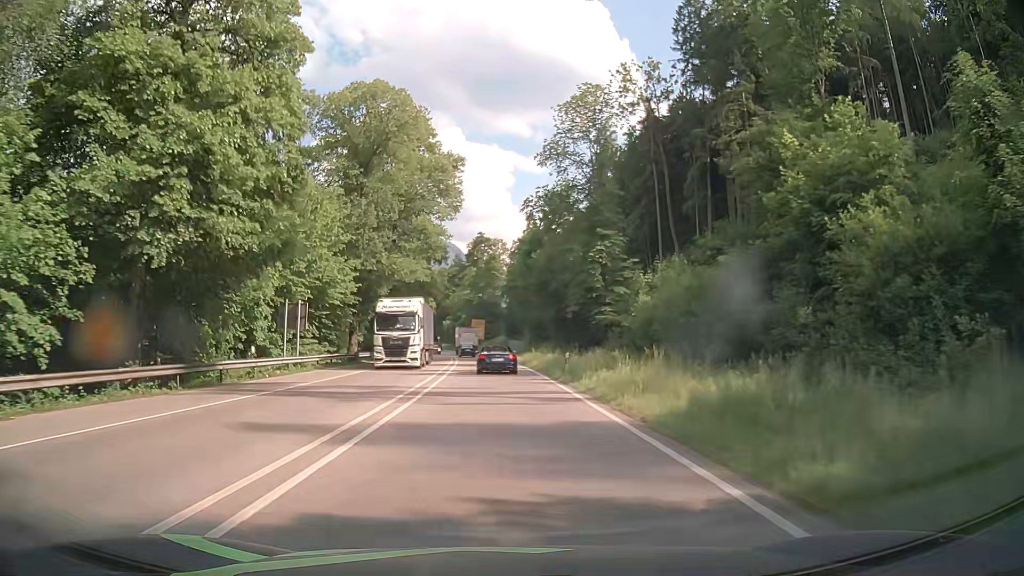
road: primary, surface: asphalt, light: Day
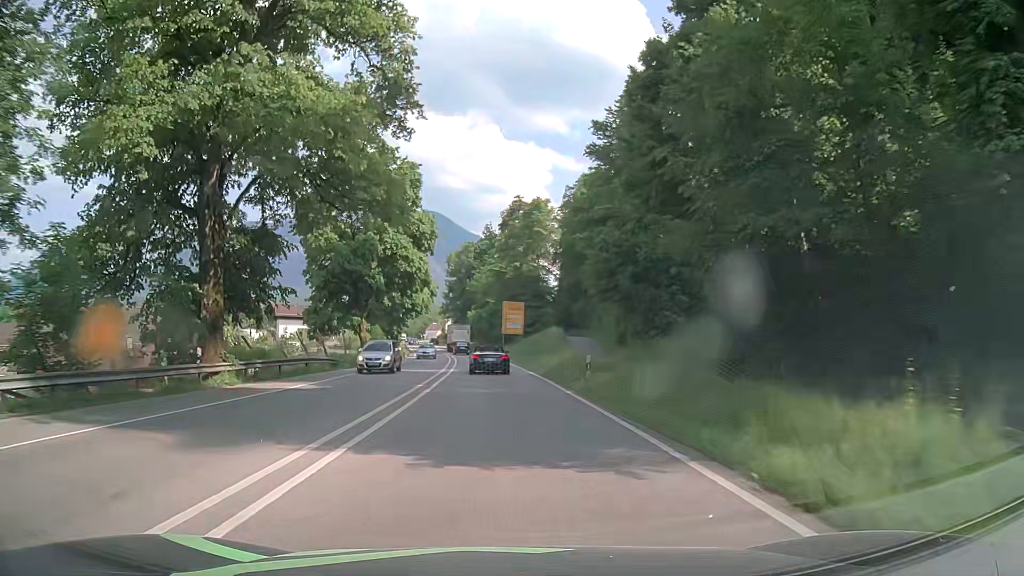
(-1.3, +48.4) m; -3°
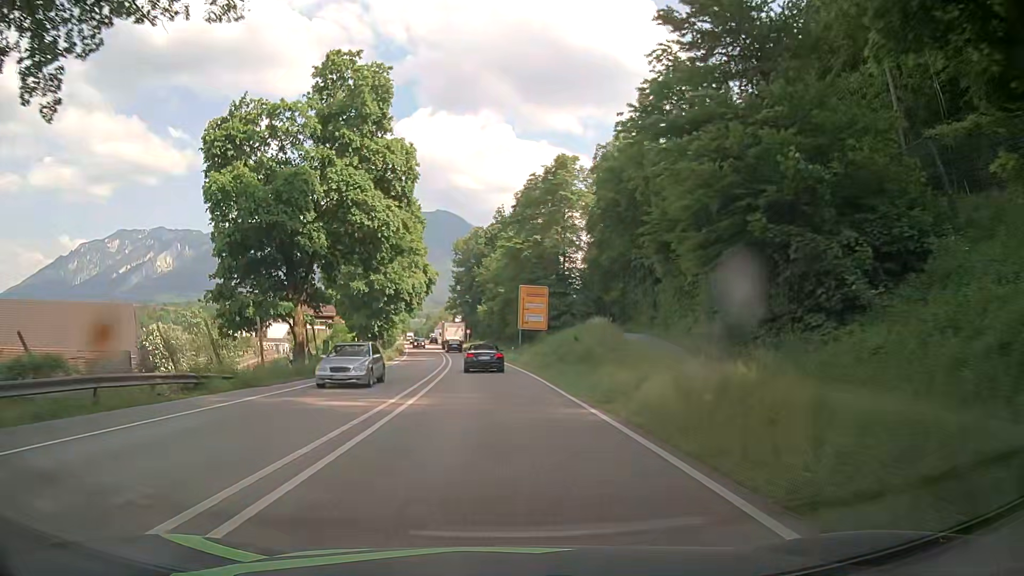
(-0.3, +19.4) m; -1°
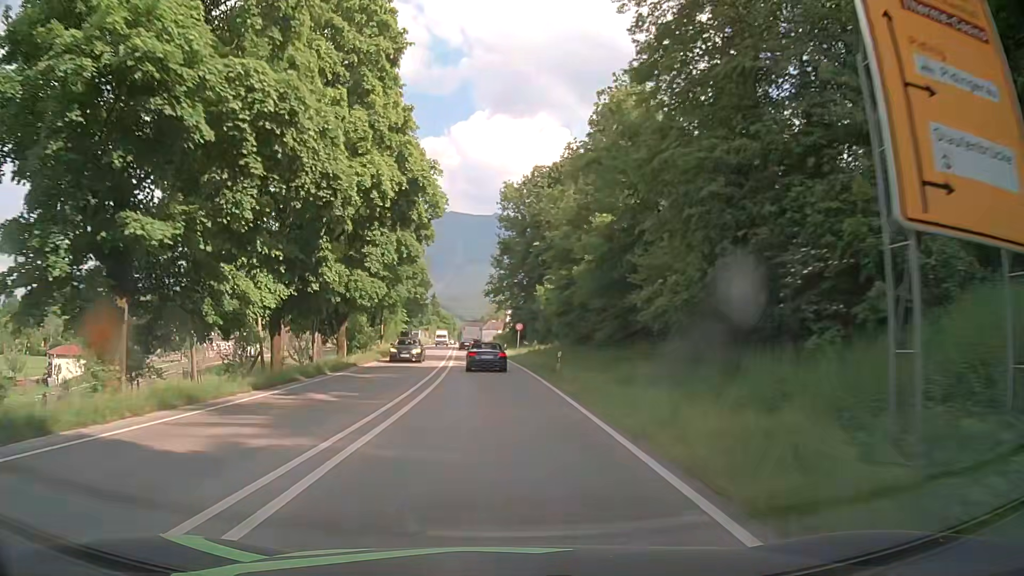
(-2.1, +48.5) m; -5°
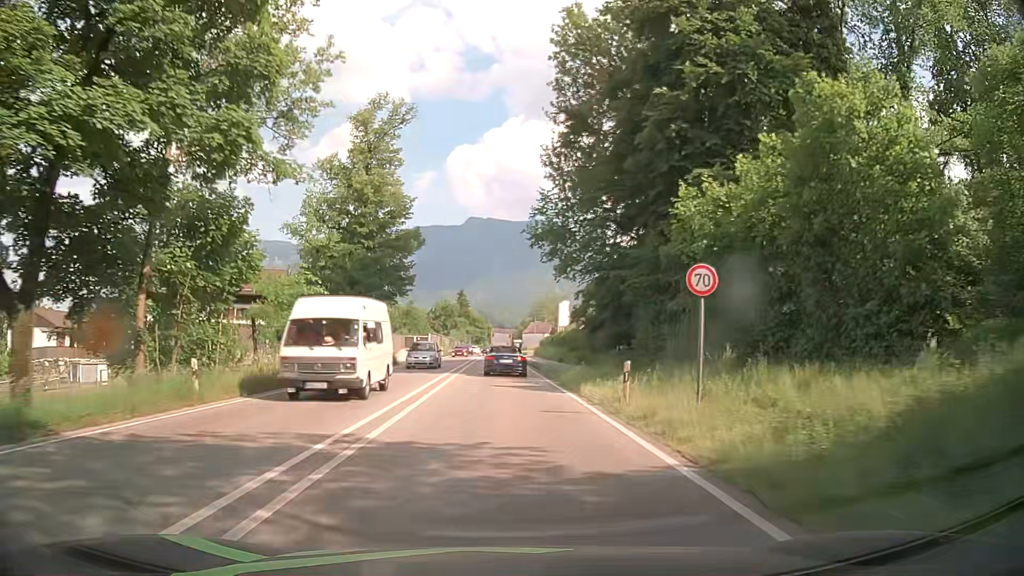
(-1.6, +47.2) m; -4°
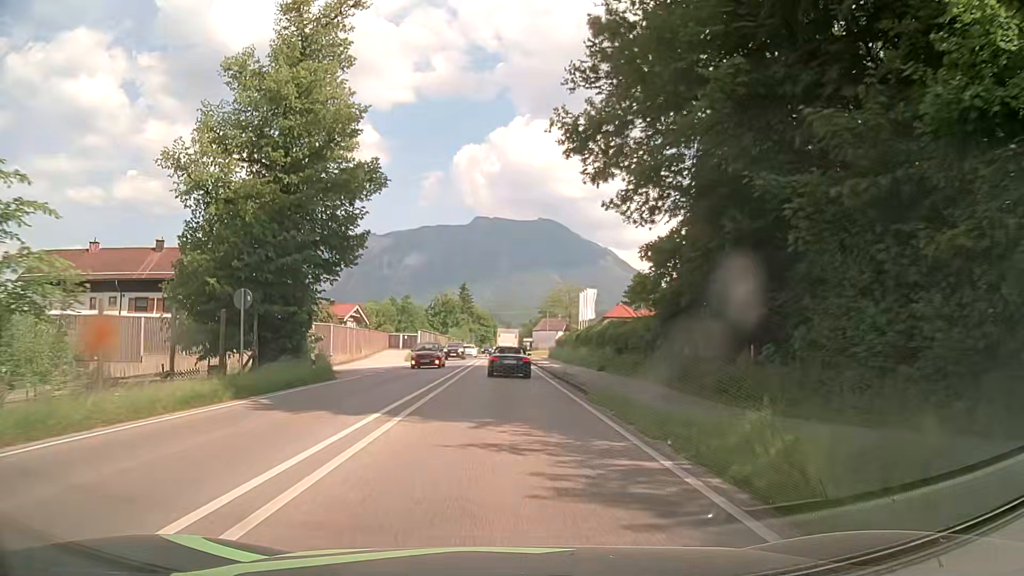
(-0.1, +18.4) m; 0°
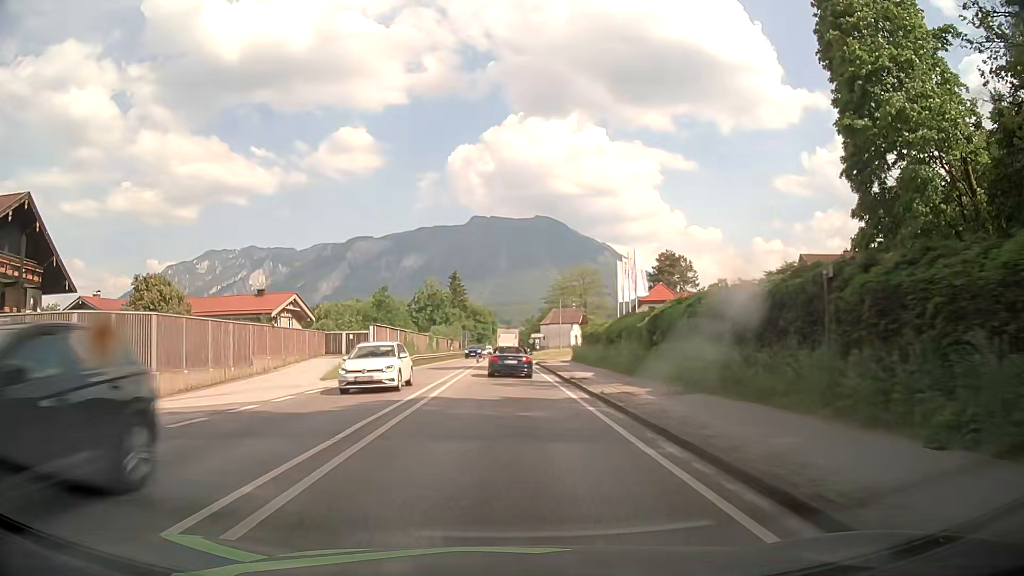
(0.0, +27.1) m; 0°
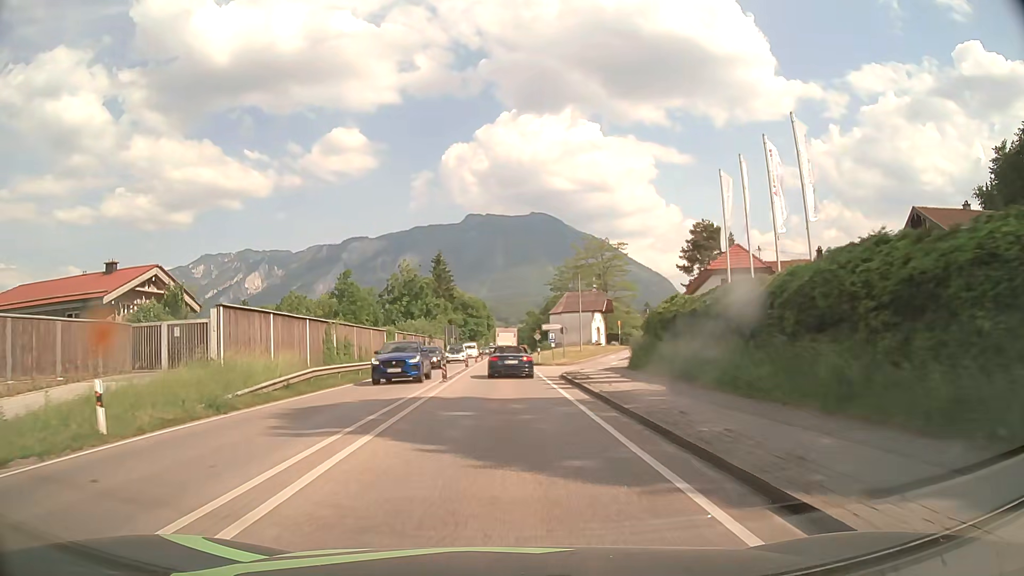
(-0.1, +26.4) m; 0°
(0, +10) (0, +20) (0, +30) (0, +40) (0, +50) (0, +60) (0, +70) (0, +80) (0, +90) (0, +100) m
